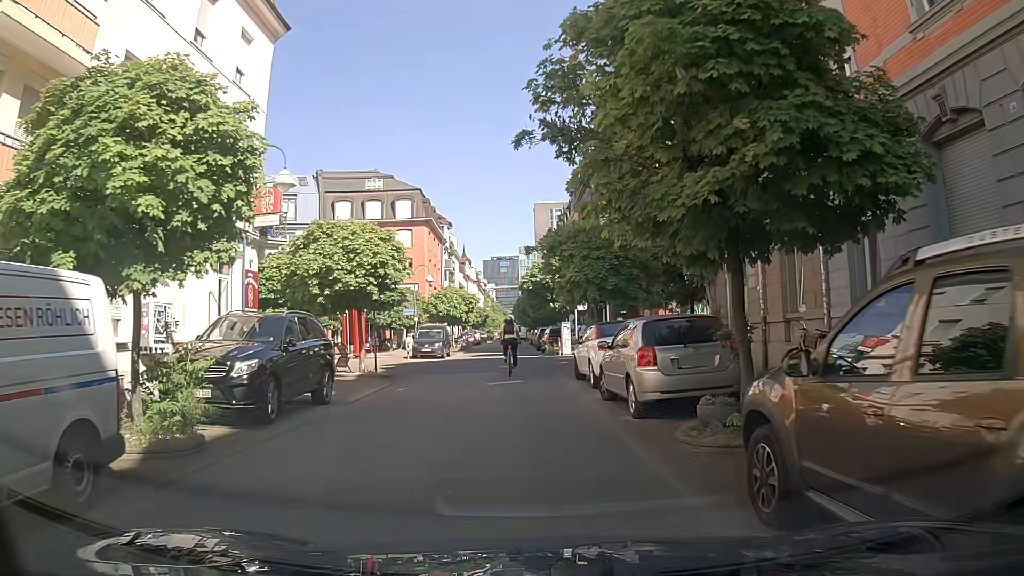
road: residential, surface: asphalt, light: Day
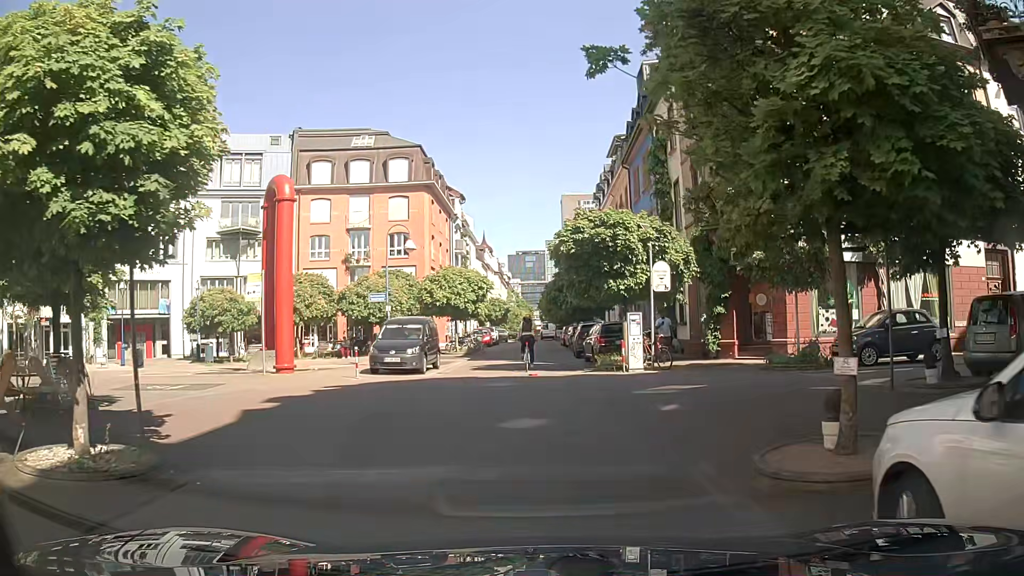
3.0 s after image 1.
(-0.3, +14.7) m; -2°
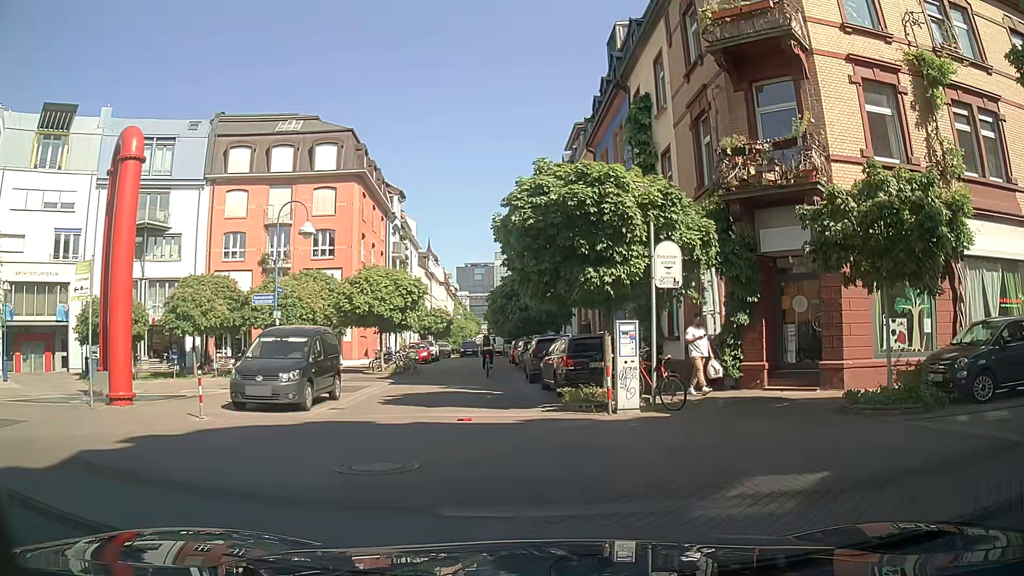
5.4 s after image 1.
(+0.1, +6.8) m; +4°
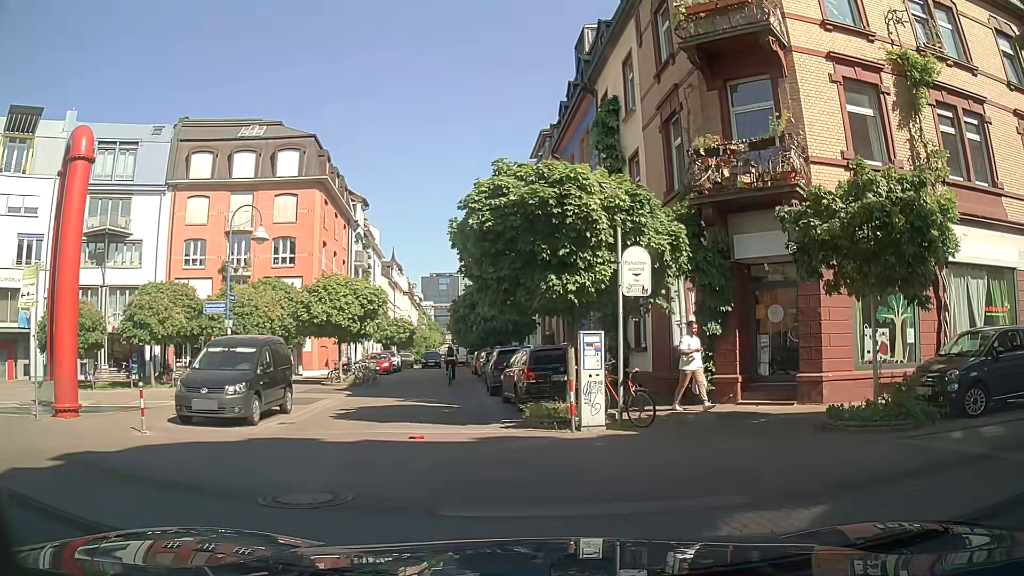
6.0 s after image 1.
(0.0, +0.8) m; +2°
